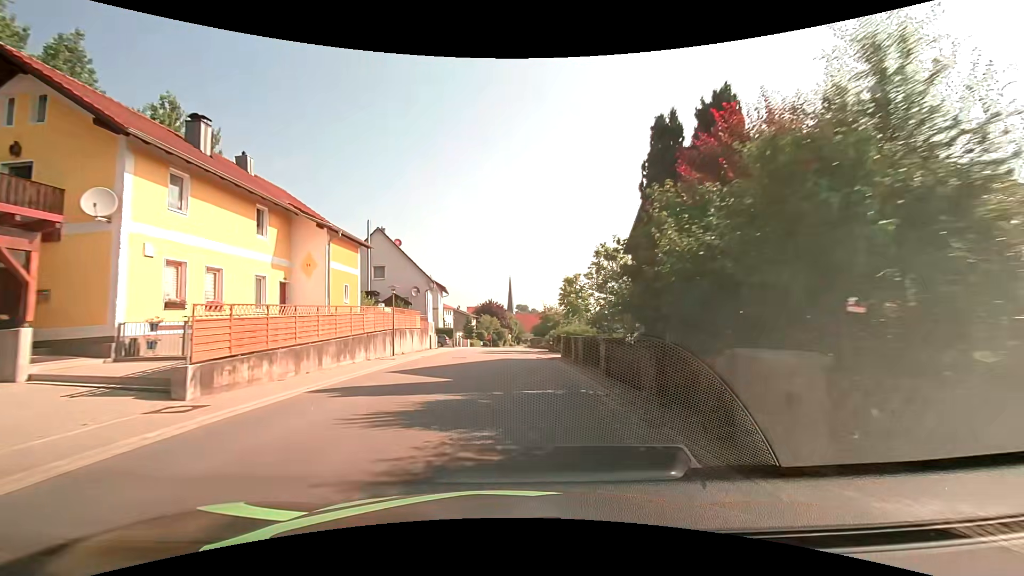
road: tertiary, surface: asphalt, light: Day
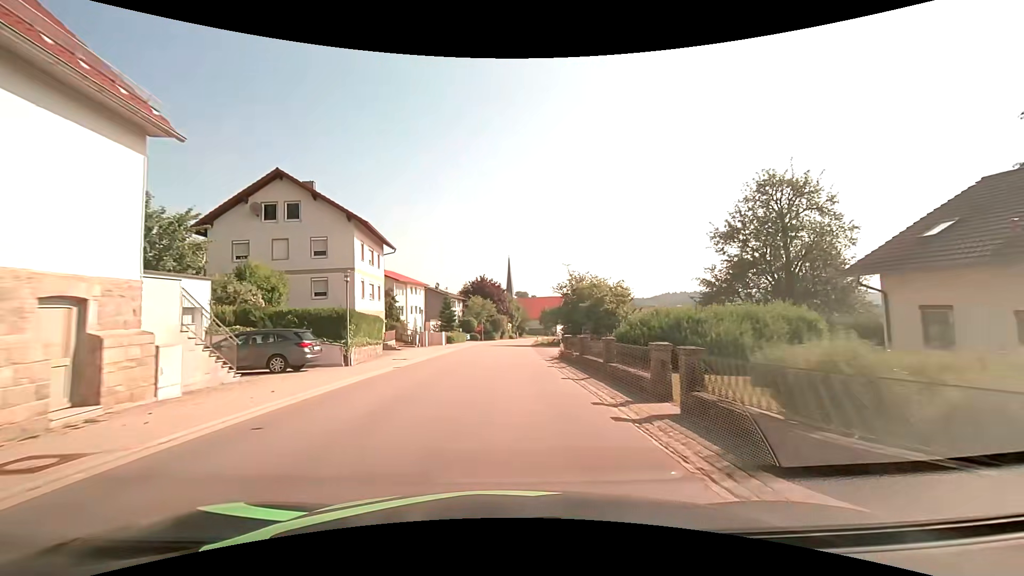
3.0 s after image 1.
(-0.3, +39.1) m; 0°
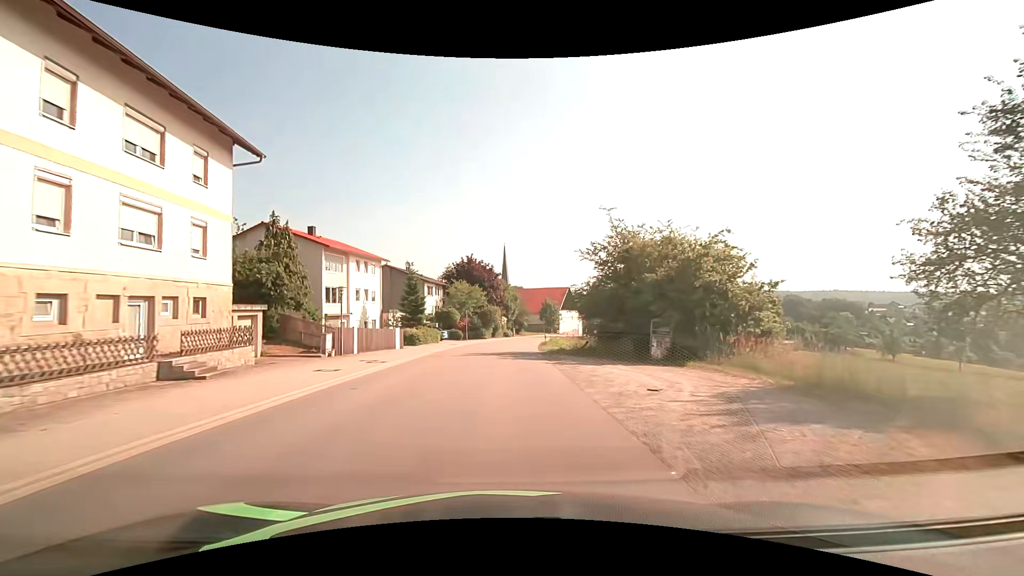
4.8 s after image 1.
(+0.1, +23.5) m; 0°
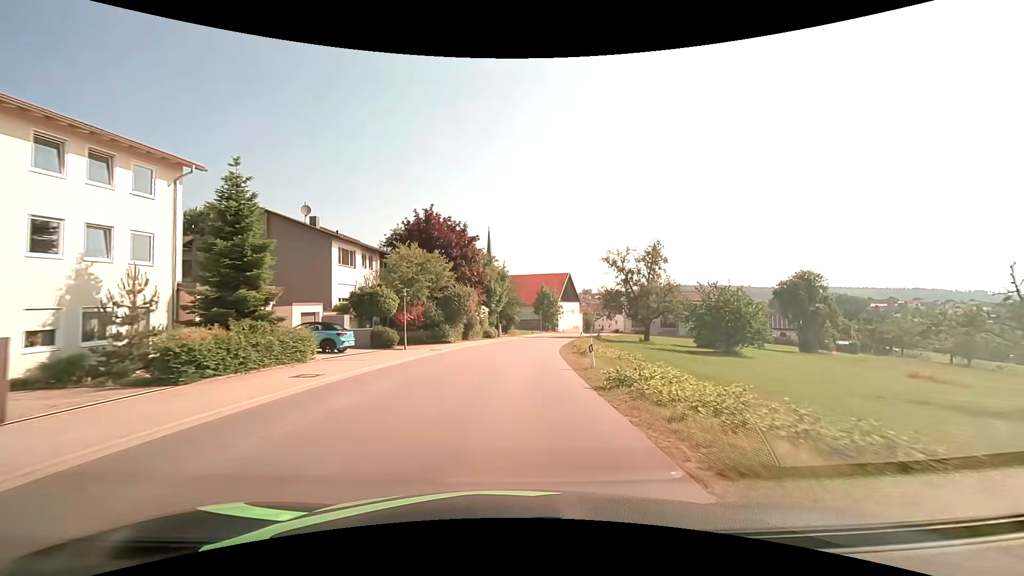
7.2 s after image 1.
(+0.3, +31.1) m; +2°
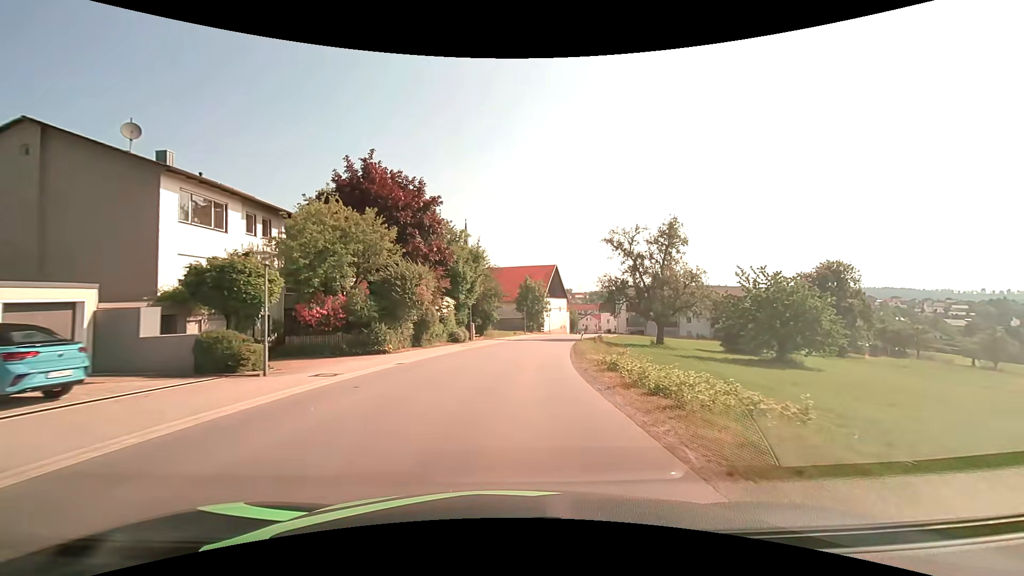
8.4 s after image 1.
(+0.3, +15.4) m; +2°
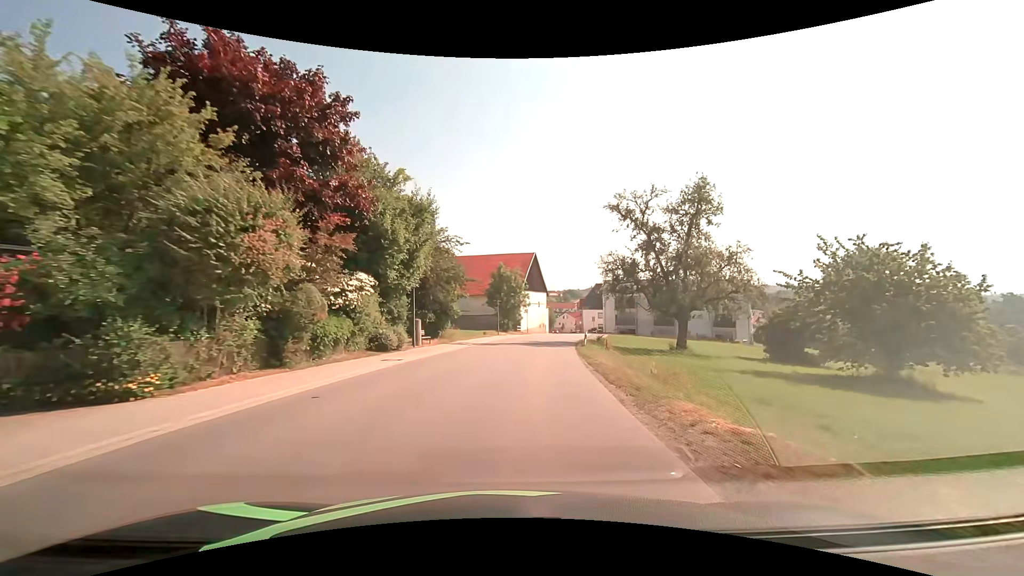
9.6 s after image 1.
(+0.4, +15.4) m; +3°
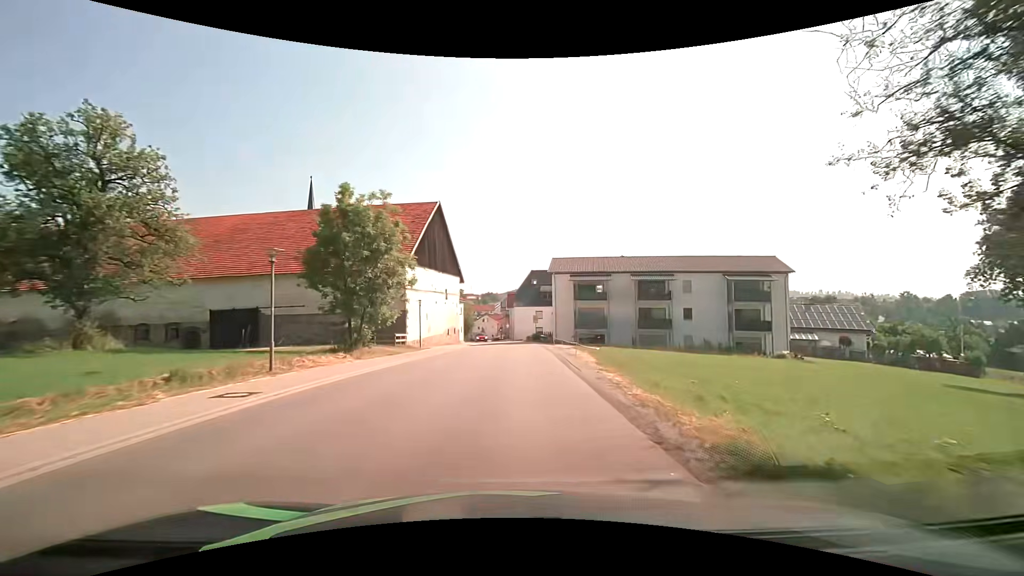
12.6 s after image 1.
(+3.1, +37.9) m; +9°
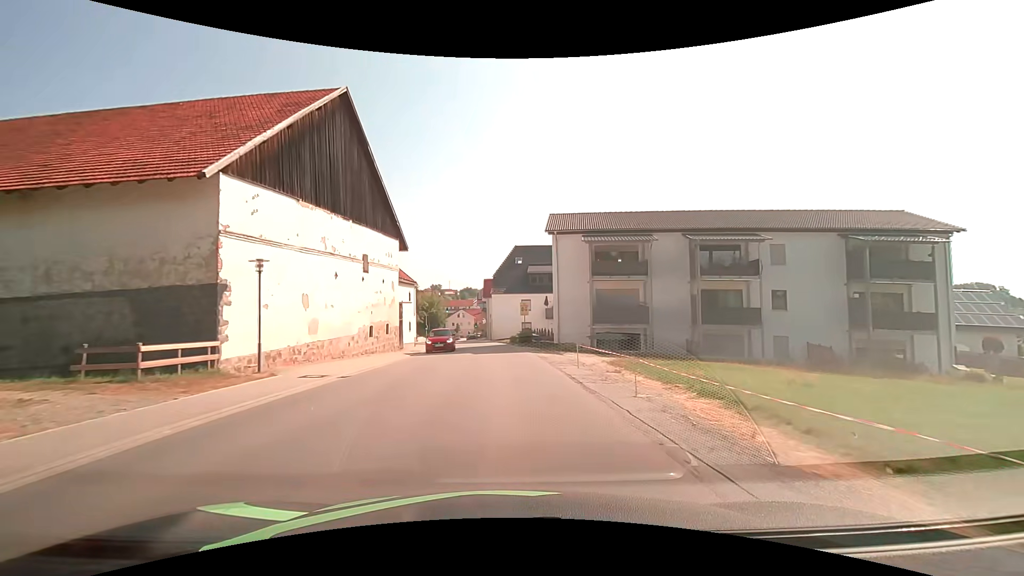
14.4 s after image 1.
(+0.6, +22.8) m; +2°
(0, +10) (0, +20) (-1, +30) (-2, +40) (-3, +50) (-5, +60) (-7, +70) (-8, +79) (-9, +89) (-10, +99) m
